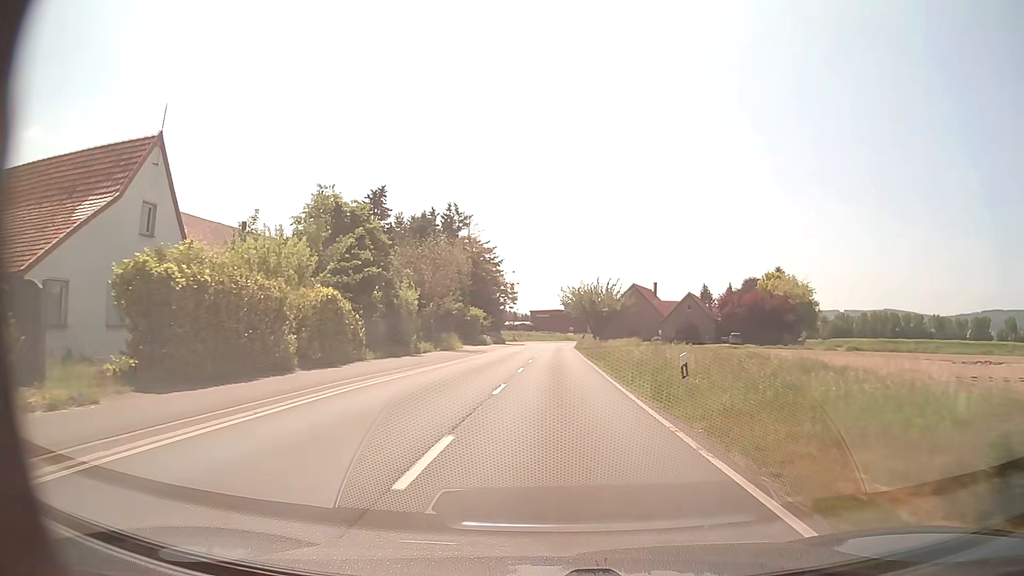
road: secondary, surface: asphalt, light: Day
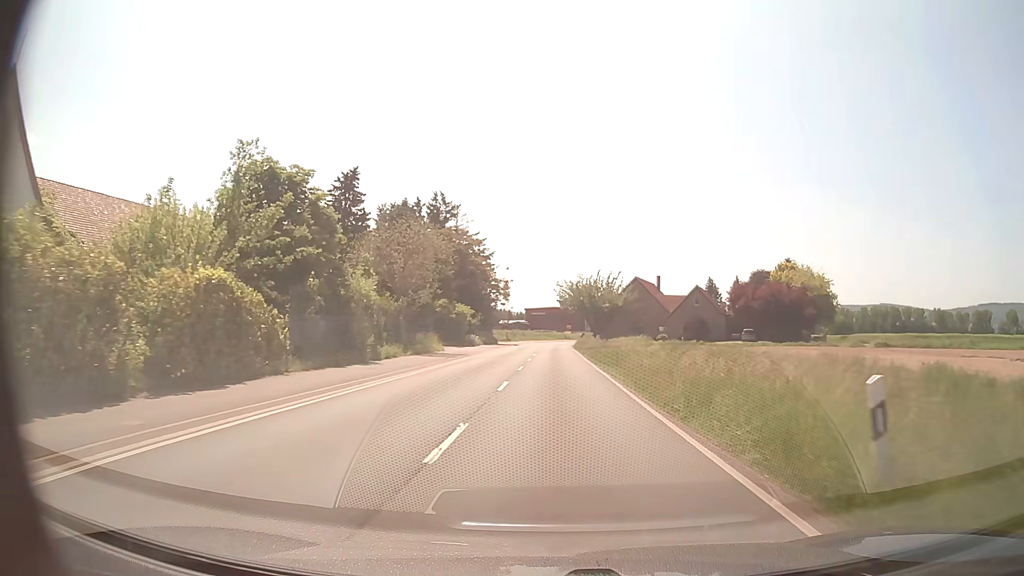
(0.0, +8.0) m; +1°
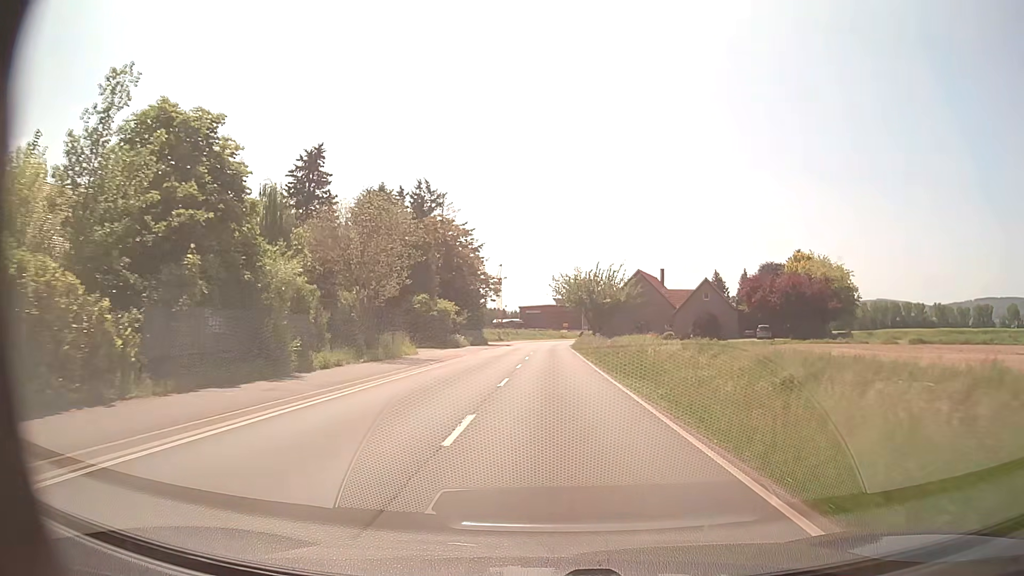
(0.0, +8.0) m; 0°
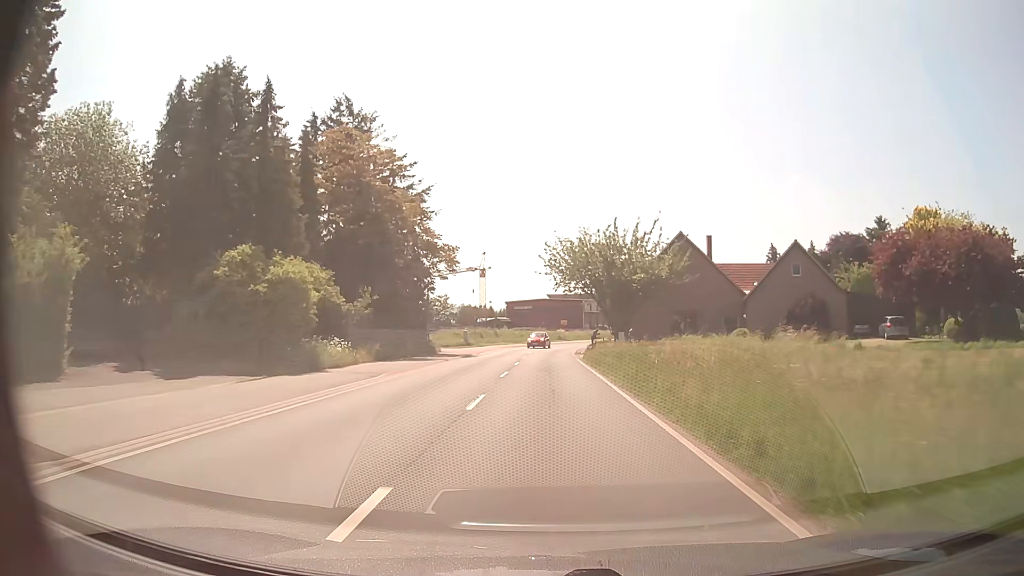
(+0.3, +32.9) m; +1°
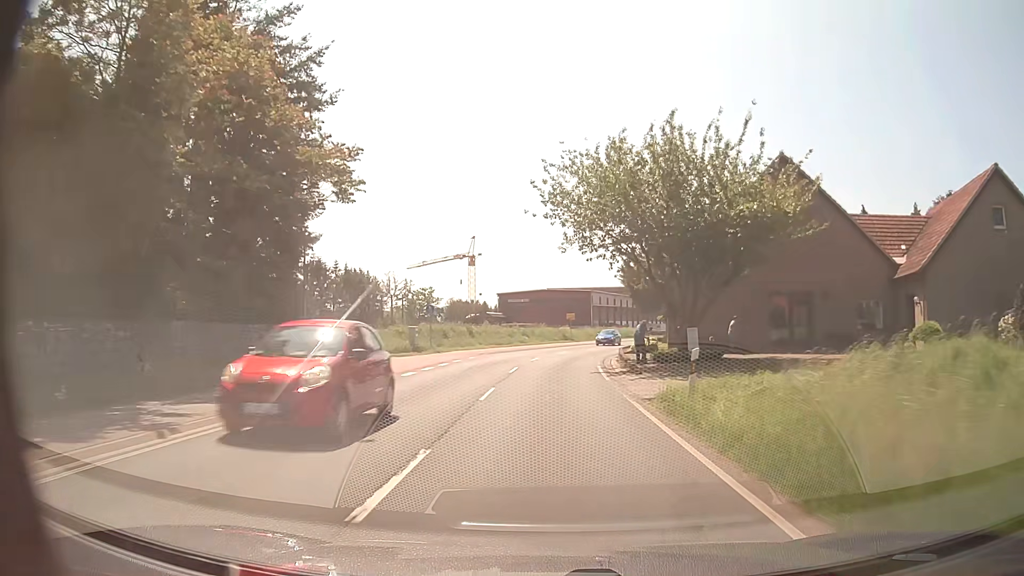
(0.0, +25.4) m; 0°
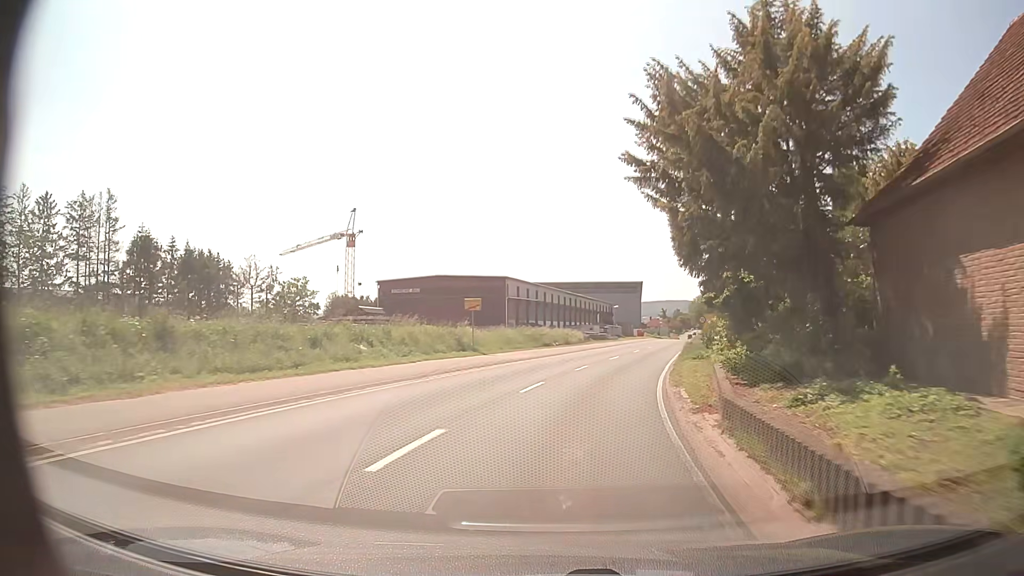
(+1.2, +34.5) m; +7°
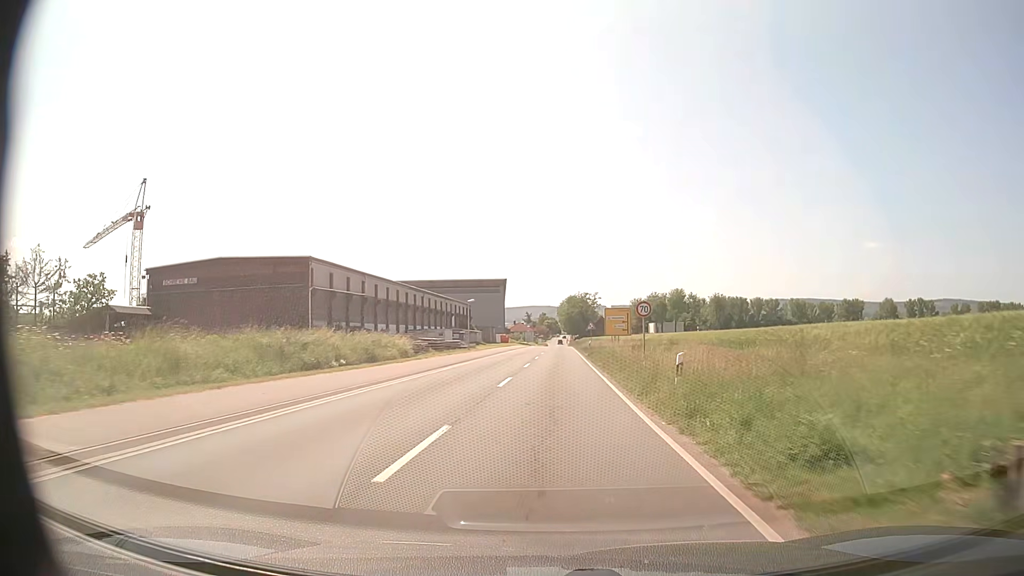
(+2.9, +28.0) m; +11°
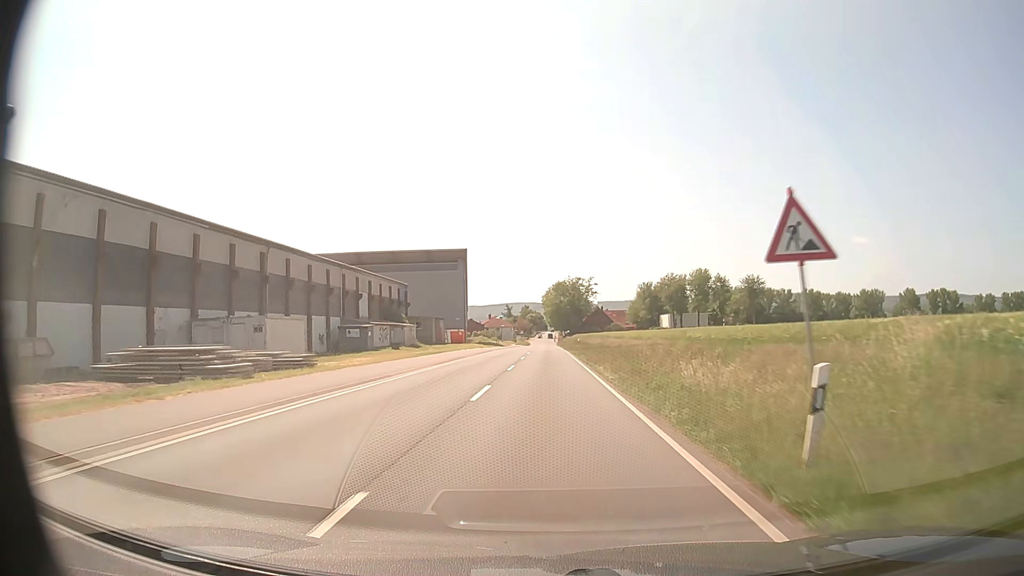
(+1.7, +53.7) m; +2°
(0, +10) (0, +20) (0, +30) (0, +40) (0, +50) (0, +60) (0, +70) (0, +80) (0, +90) (0, +100) m
